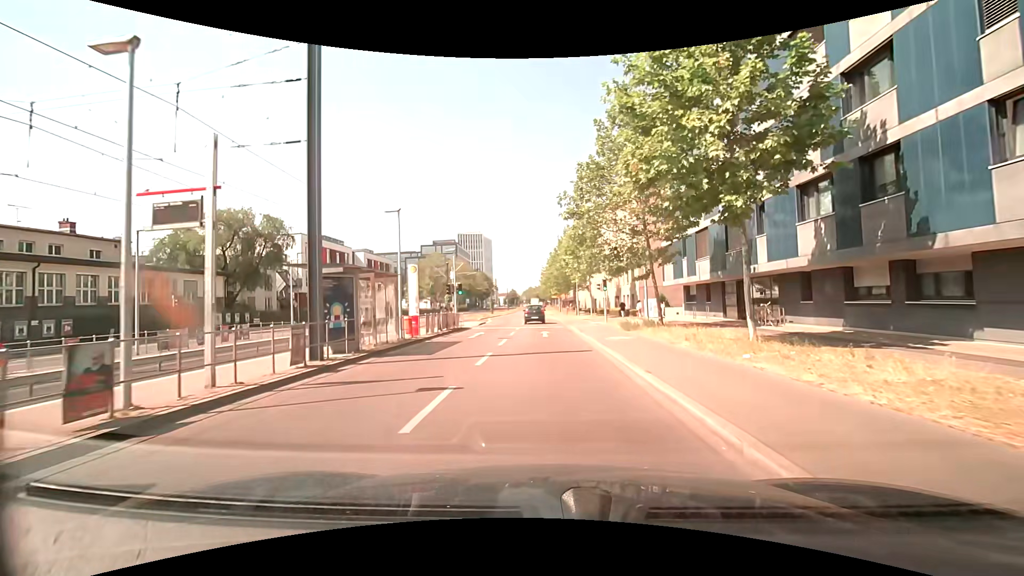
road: secondary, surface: asphalt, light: Day
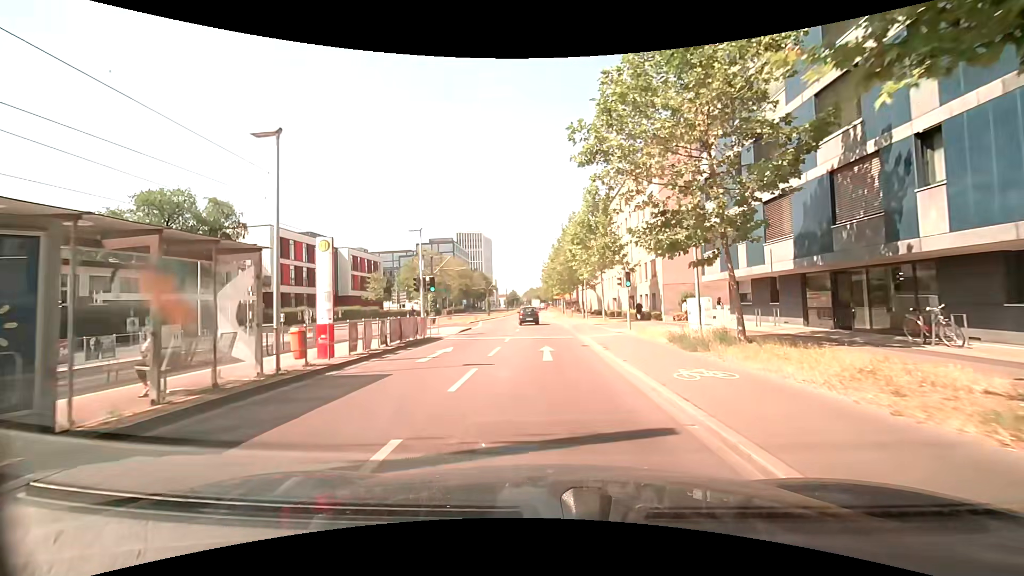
(-0.2, +9.2) m; -1°
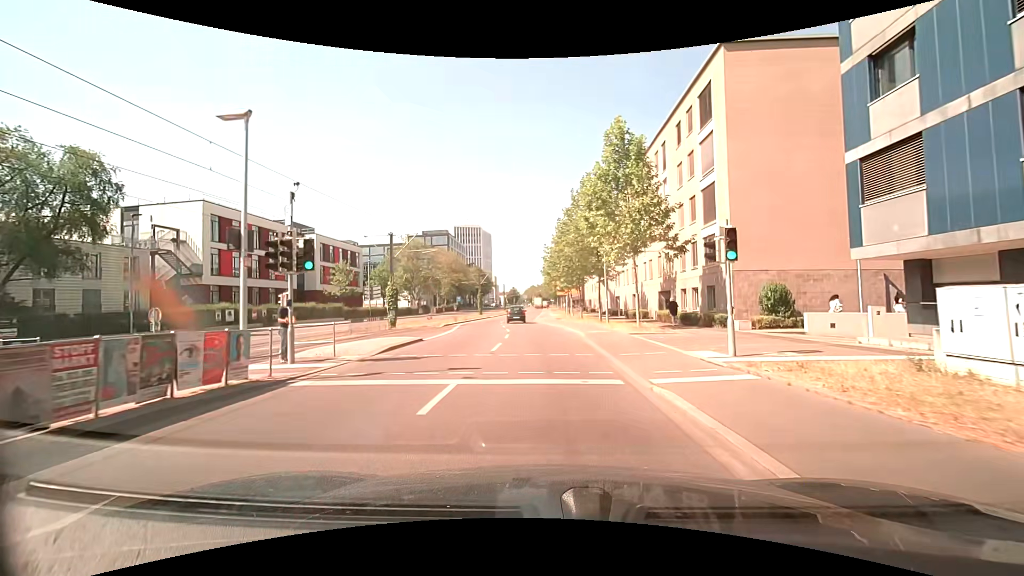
(0.0, +14.1) m; 0°
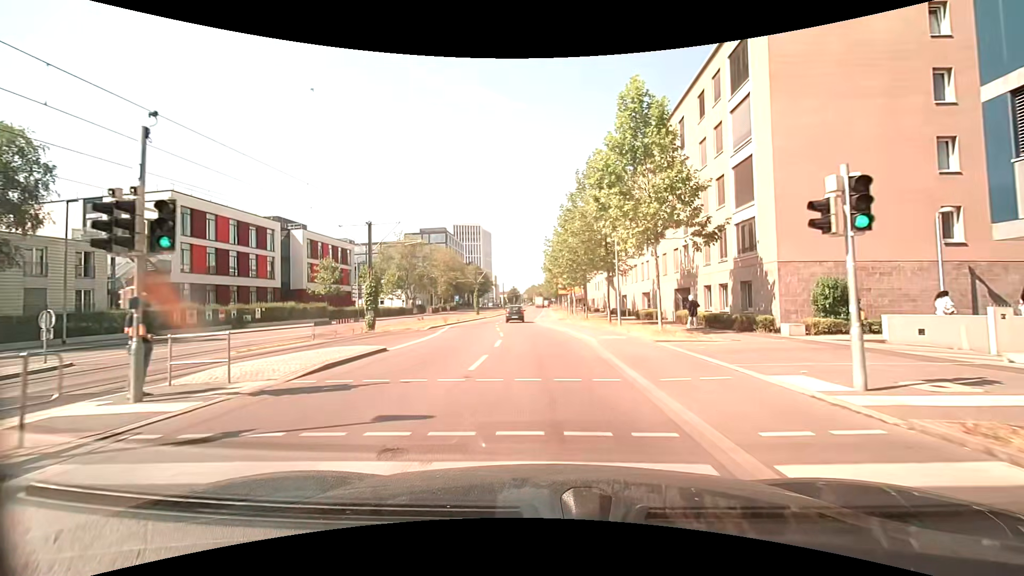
(0.0, +4.8) m; 0°
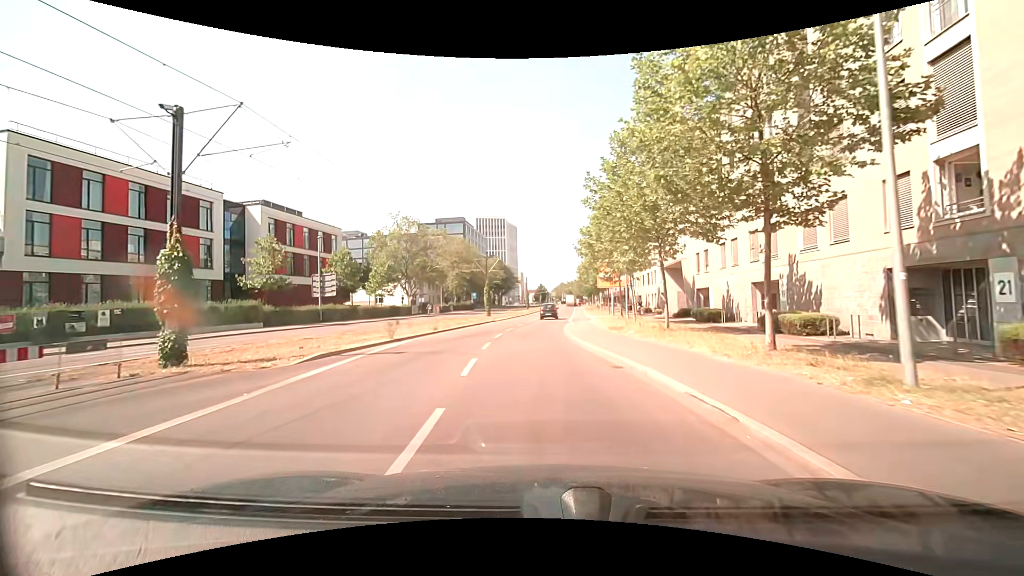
(-0.5, +19.5) m; -3°
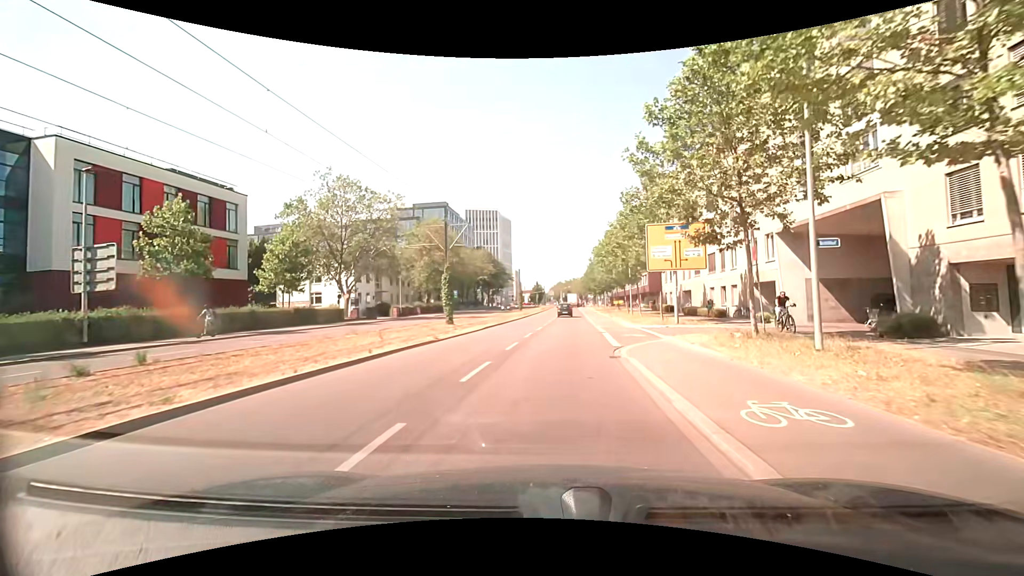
(-0.4, +25.2) m; +1°
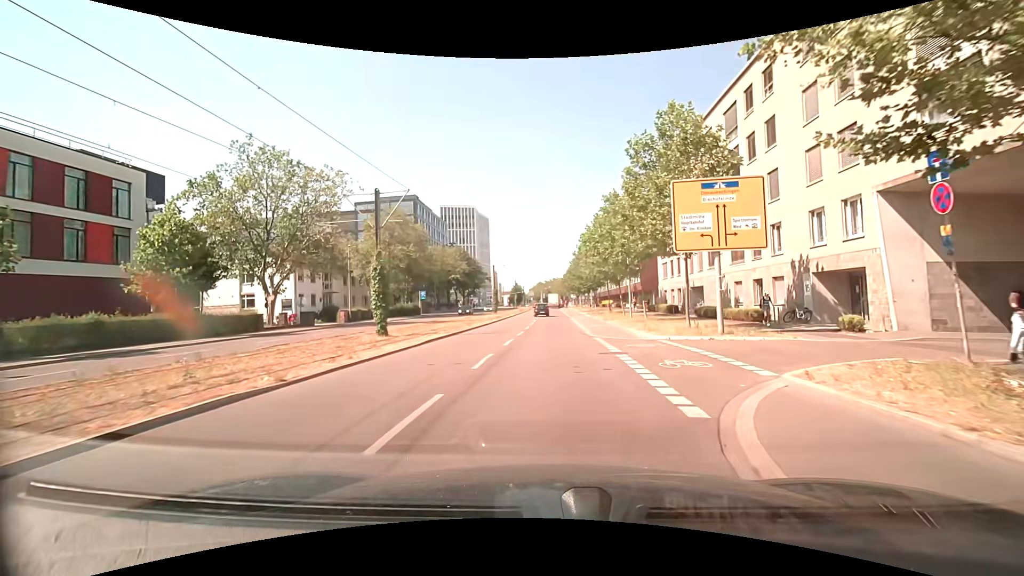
(+0.3, +10.4) m; +2°
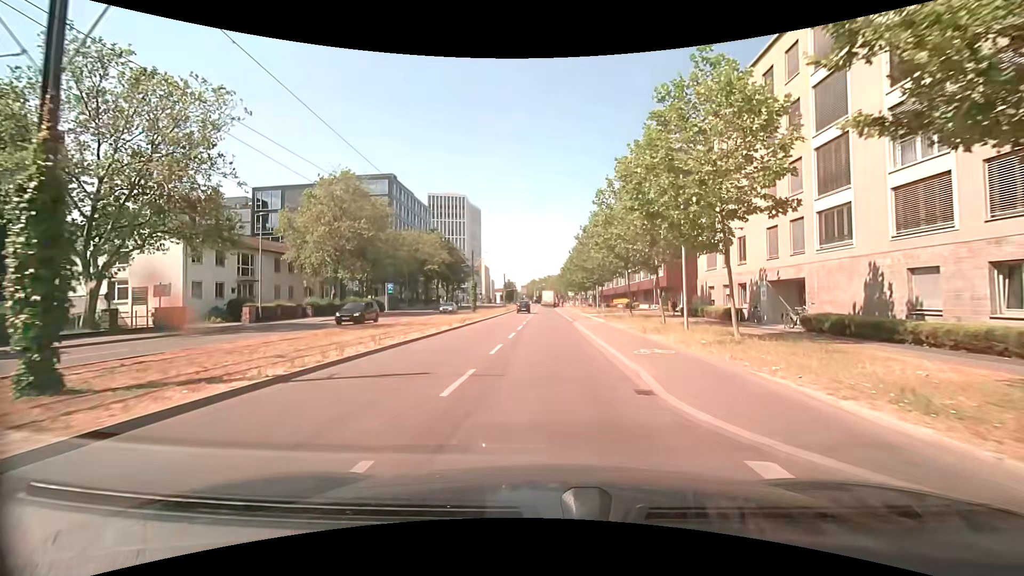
(+0.1, +16.1) m; 0°
(0, +10) (0, +20) (0, +30) (0, +40) (0, +50) (-1, +60) (-2, +70) (-2, +80) (-3, +90) (-3, +100) m
